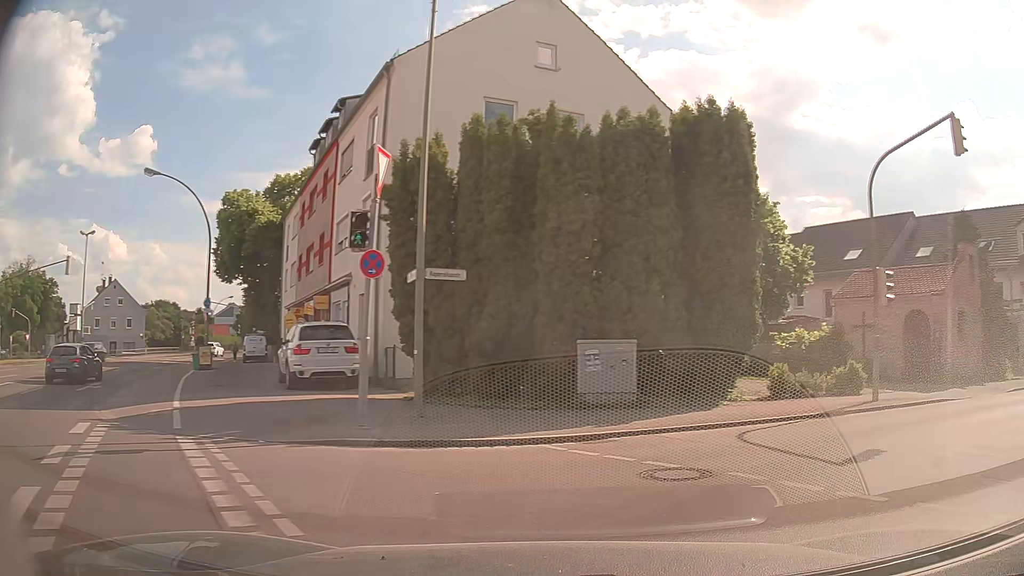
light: Day
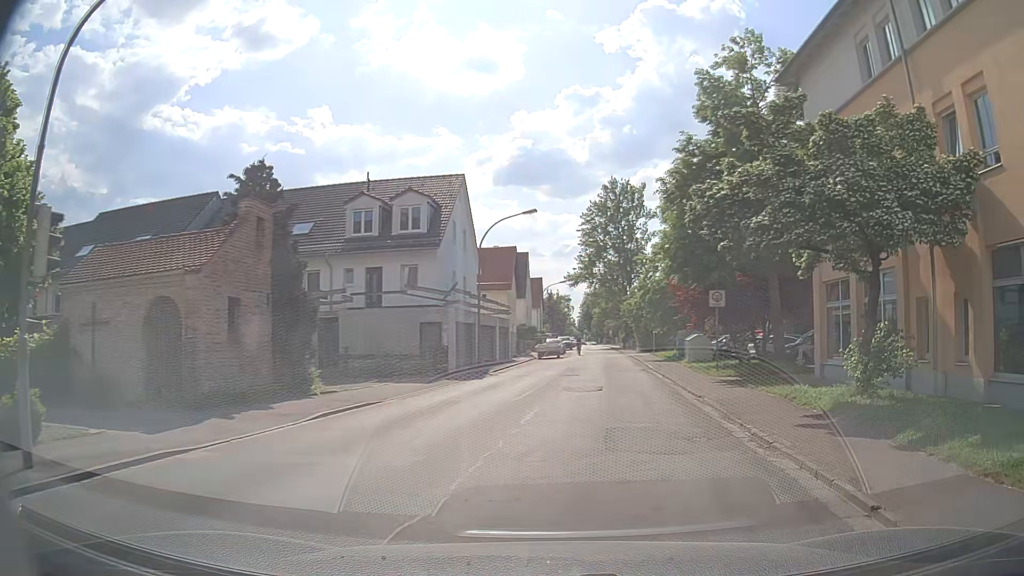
(+4.3, +7.0) m; +59°
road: unclassified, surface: asphalt
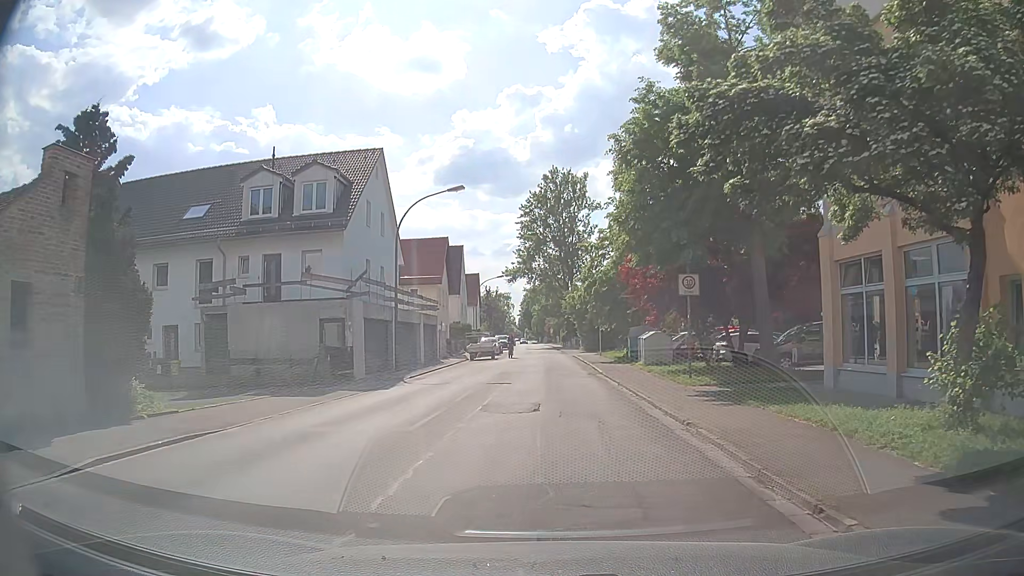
(+0.5, +5.7) m; +7°
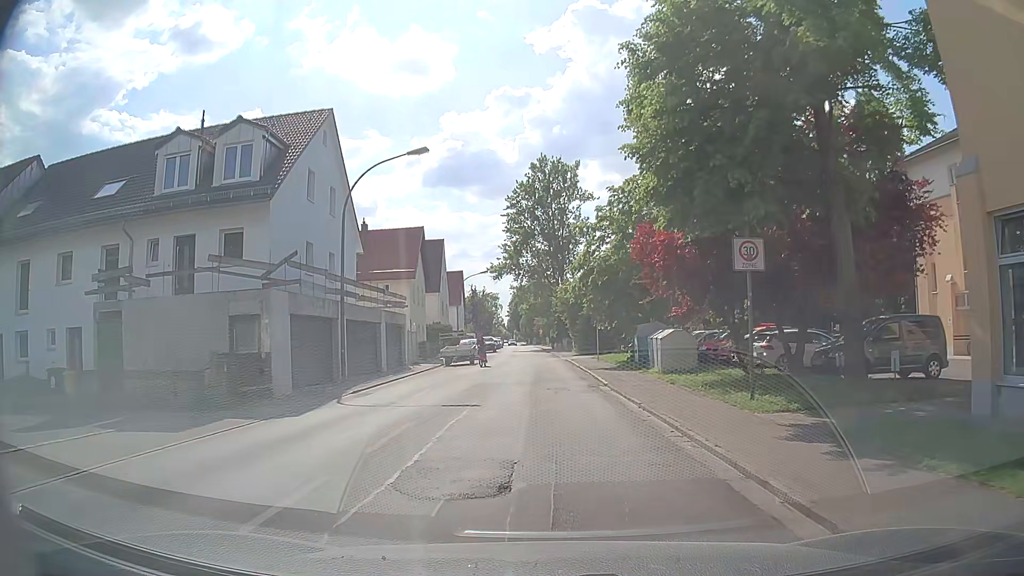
(0.0, +6.9) m; -2°
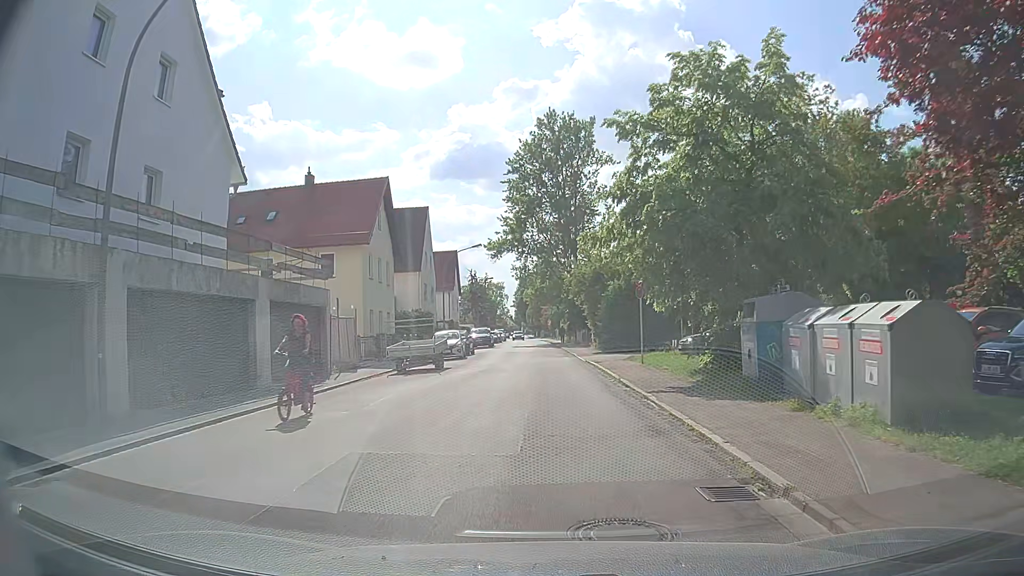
(+0.5, +14.9) m; +2°
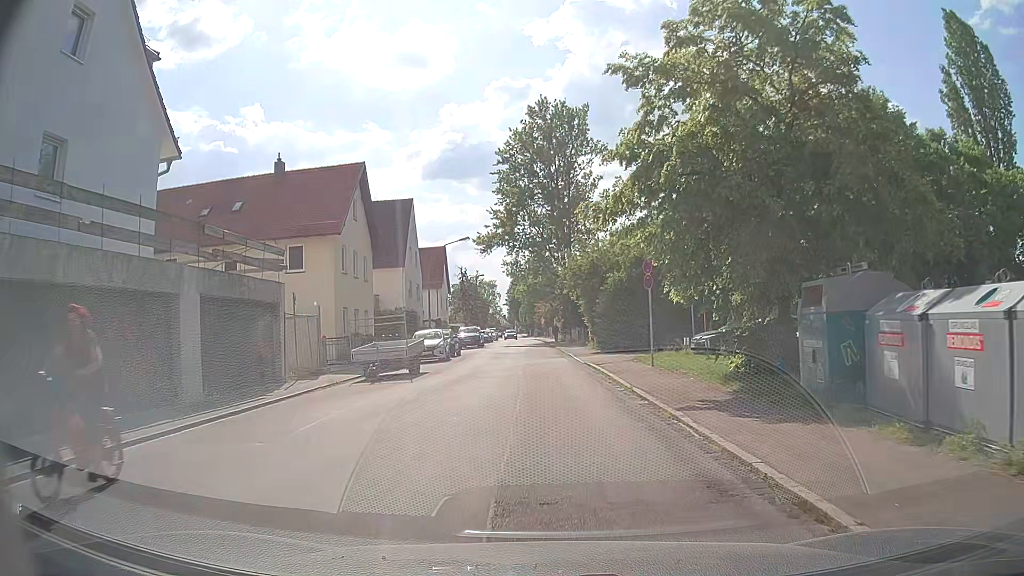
(0.0, +3.6) m; 0°
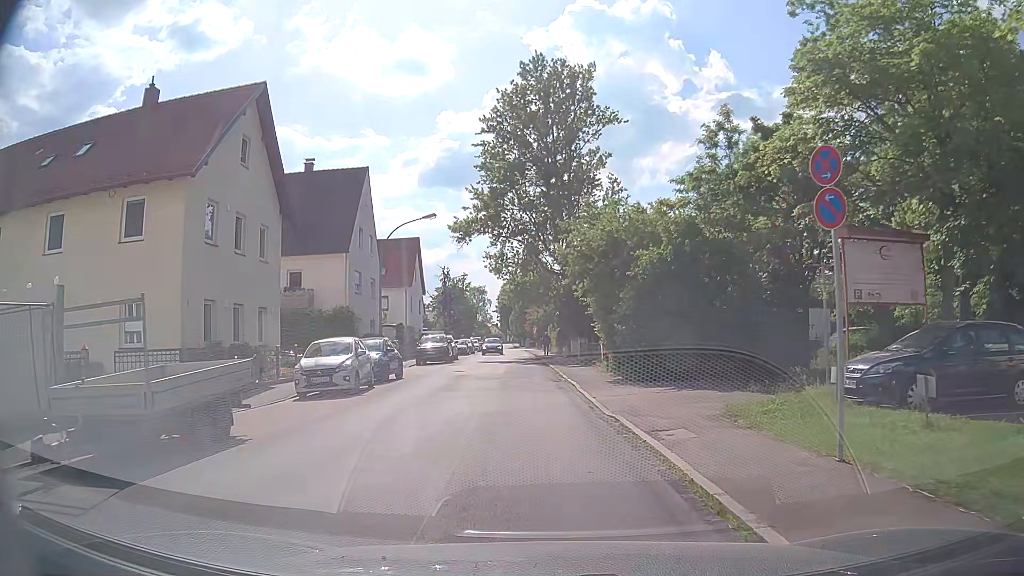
(+0.3, +13.3) m; +1°
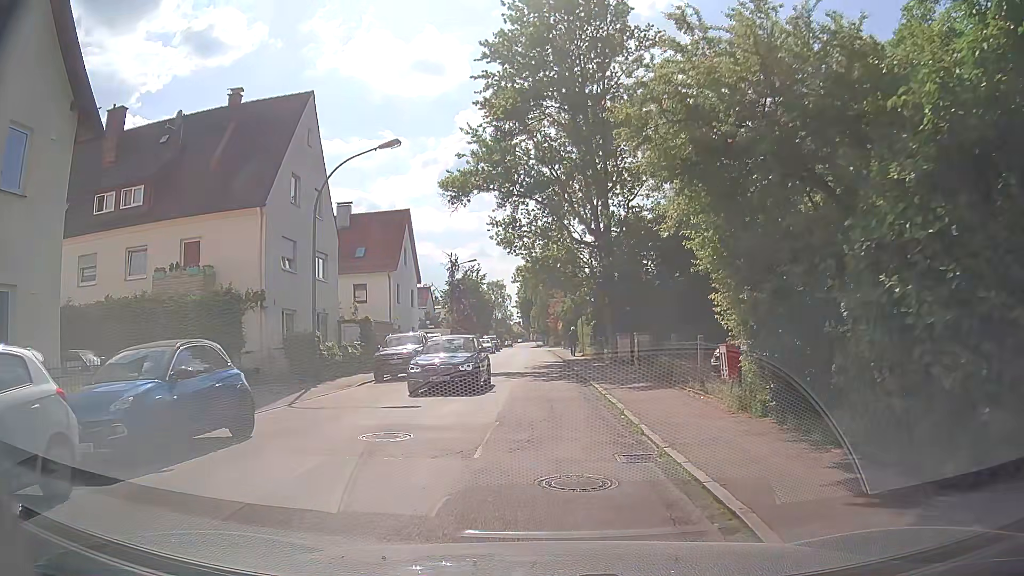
(-0.3, +14.8) m; -2°
(0, +10) (0, +20) (0, +30) (-1, +40) (-1, +50) (-1, +60) (-1, +70) (-2, +80) (-2, +90) (-2, +100) m
